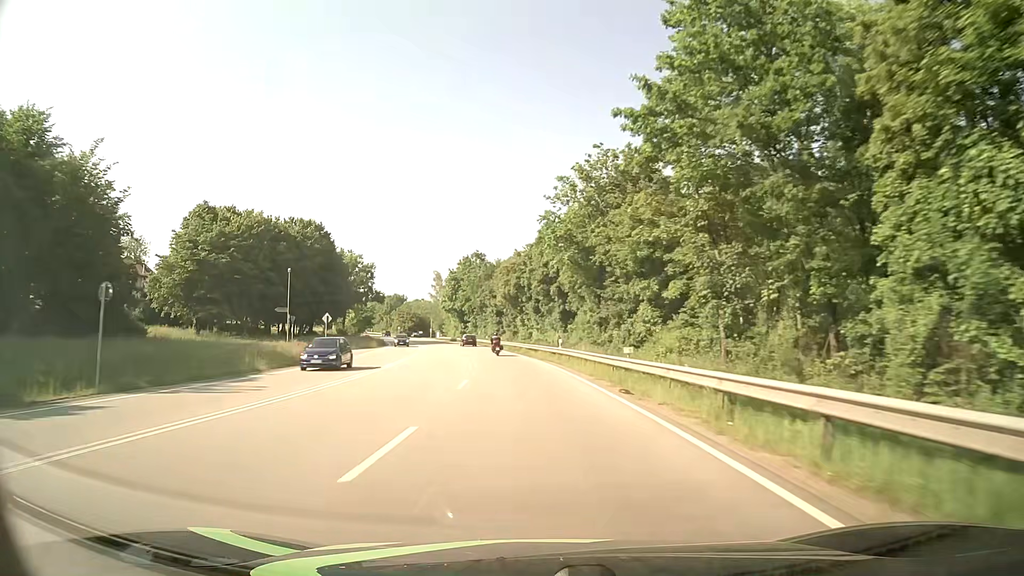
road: primary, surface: asphalt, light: Day
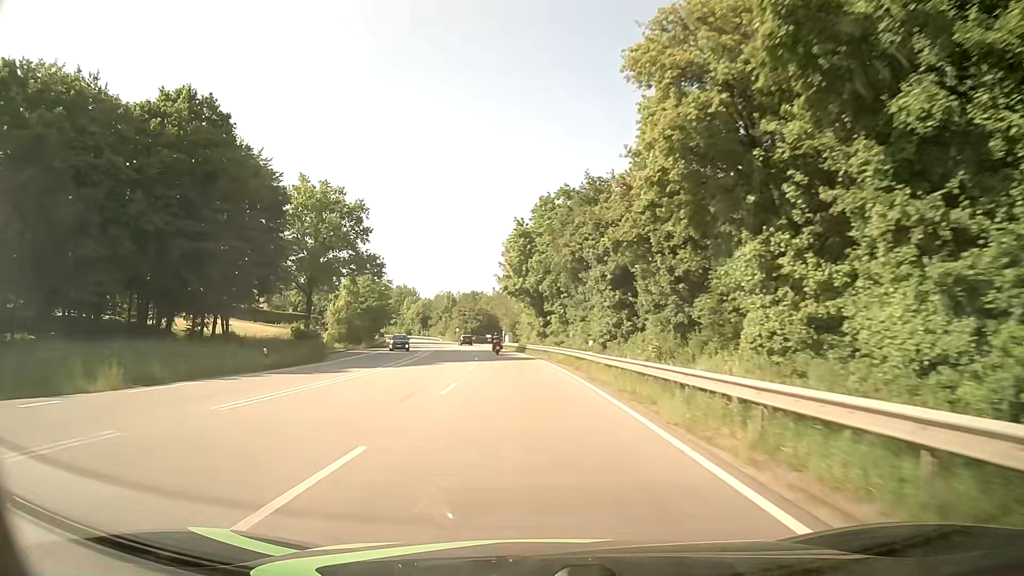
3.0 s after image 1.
(-4.6, +62.2) m; -8°
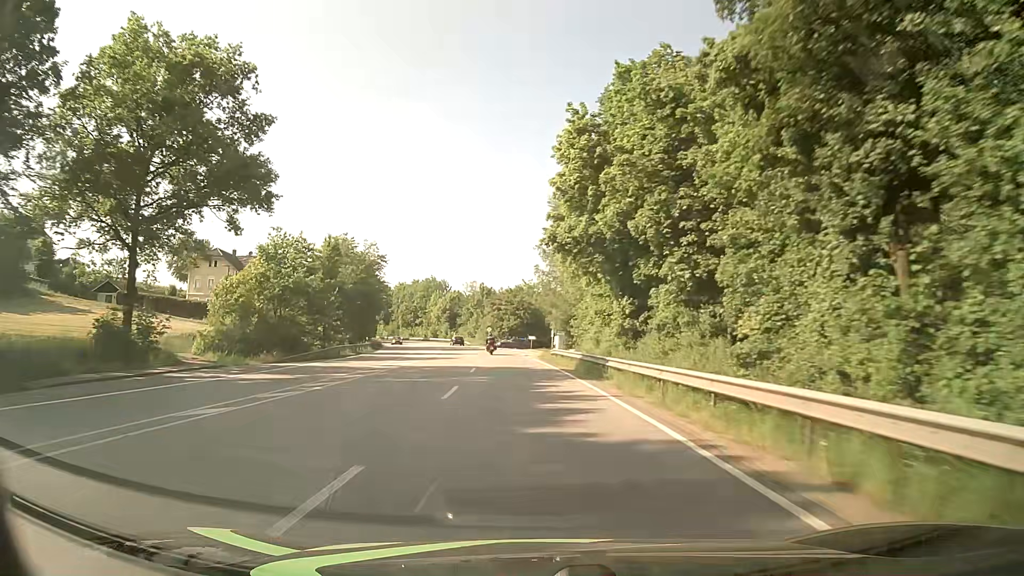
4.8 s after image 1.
(-1.5, +37.4) m; -4°
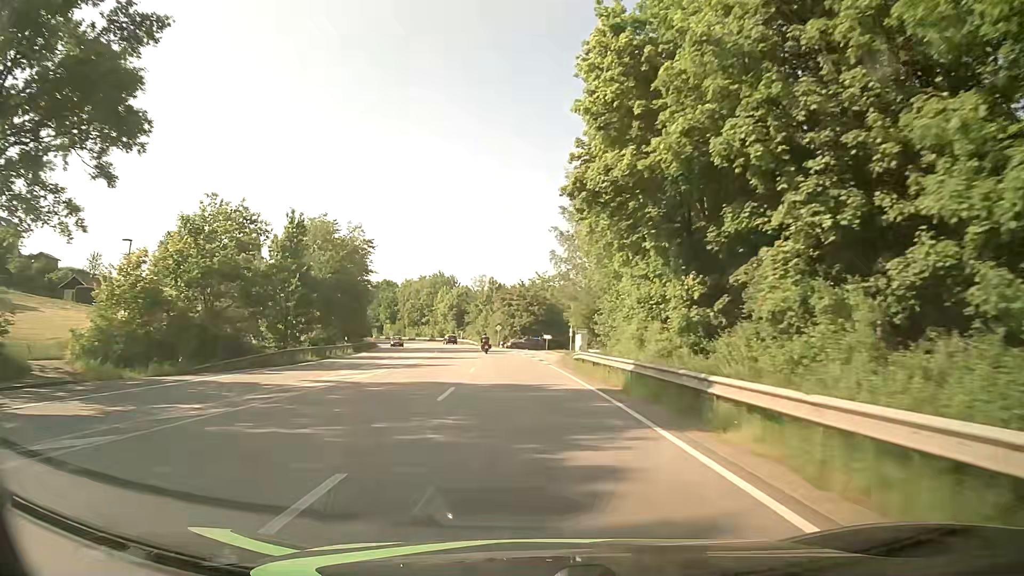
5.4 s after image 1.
(-0.1, +12.5) m; -1°
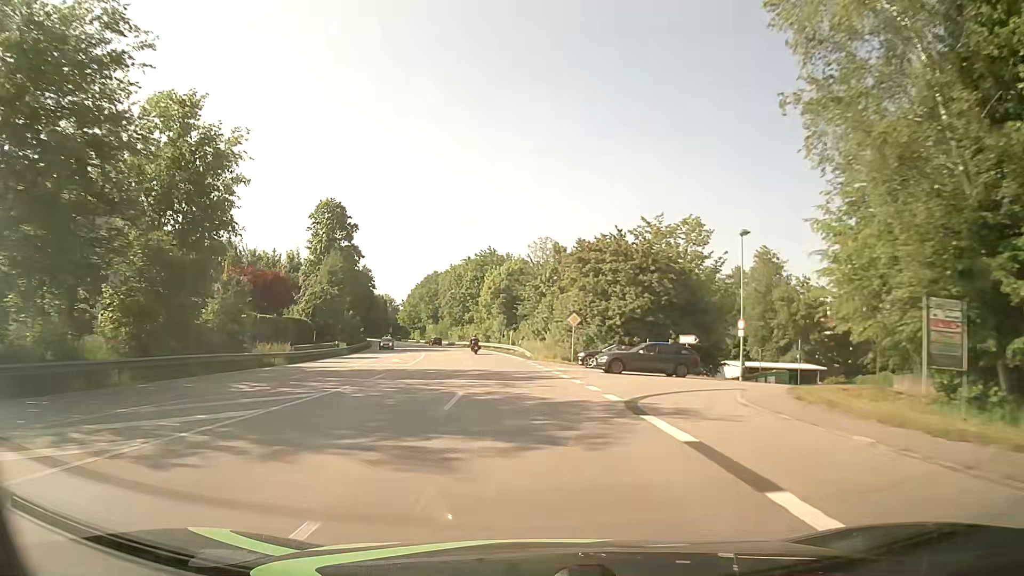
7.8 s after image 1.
(-2.6, +49.9) m; -6°
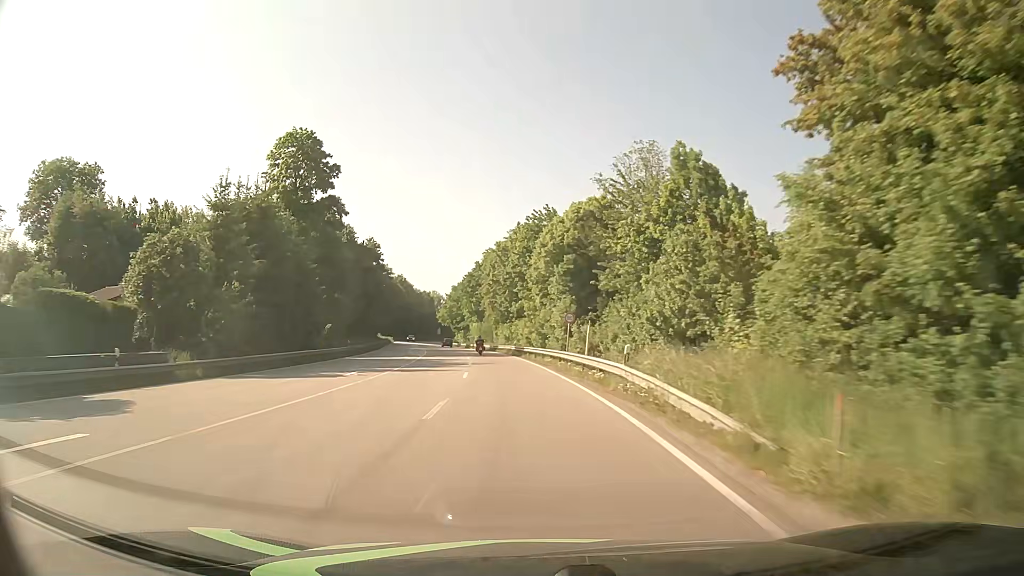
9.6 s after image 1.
(-1.9, +37.5) m; -6°
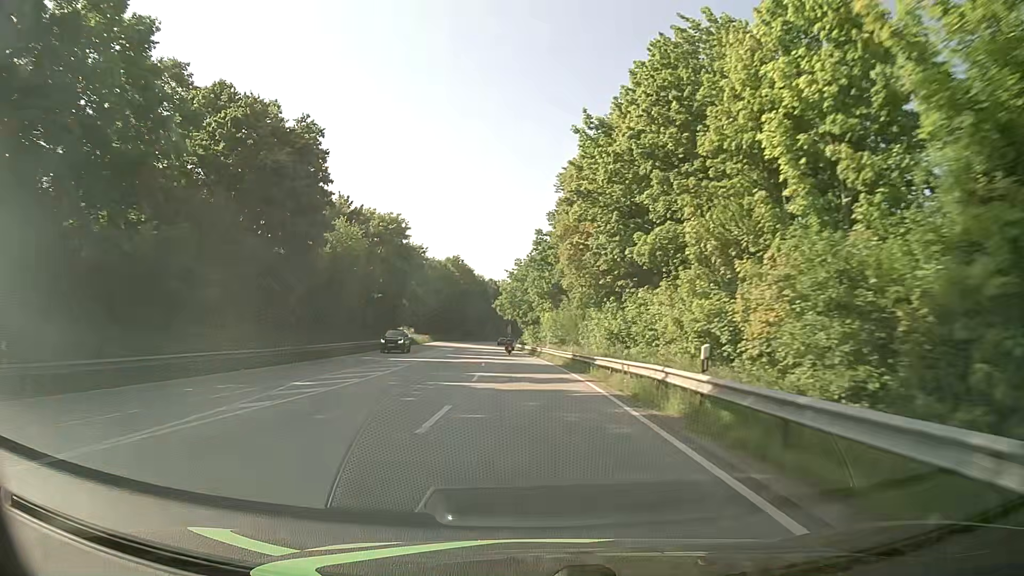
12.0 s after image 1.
(-3.2, +50.0) m; -7°
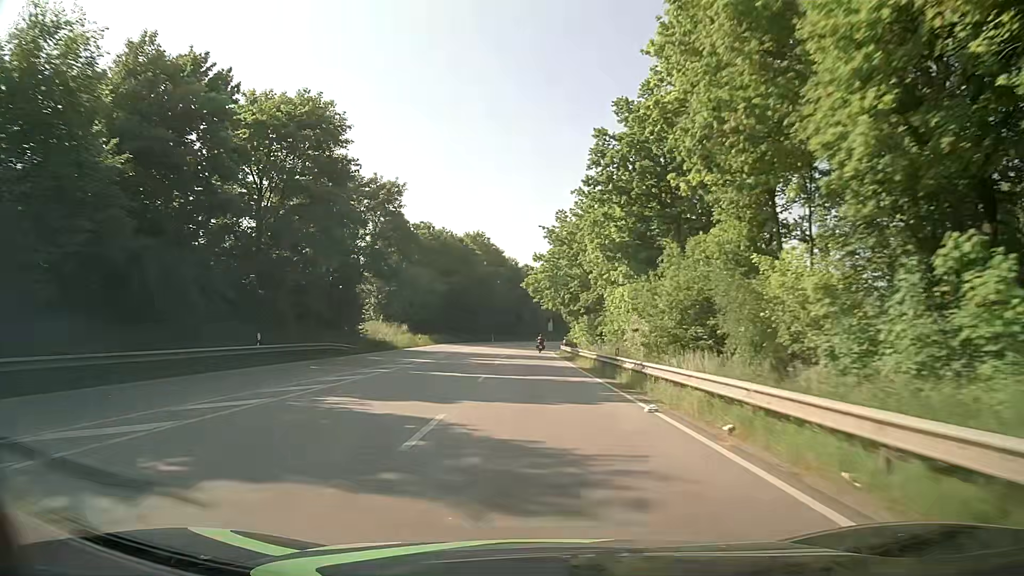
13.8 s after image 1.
(-1.2, +37.7) m; -4°
(0, +10) (0, +20) (0, +30) (0, +40) (0, +50) (0, +60) (0, +70) (+1, +80) (+1, +90) (+2, +100) m
